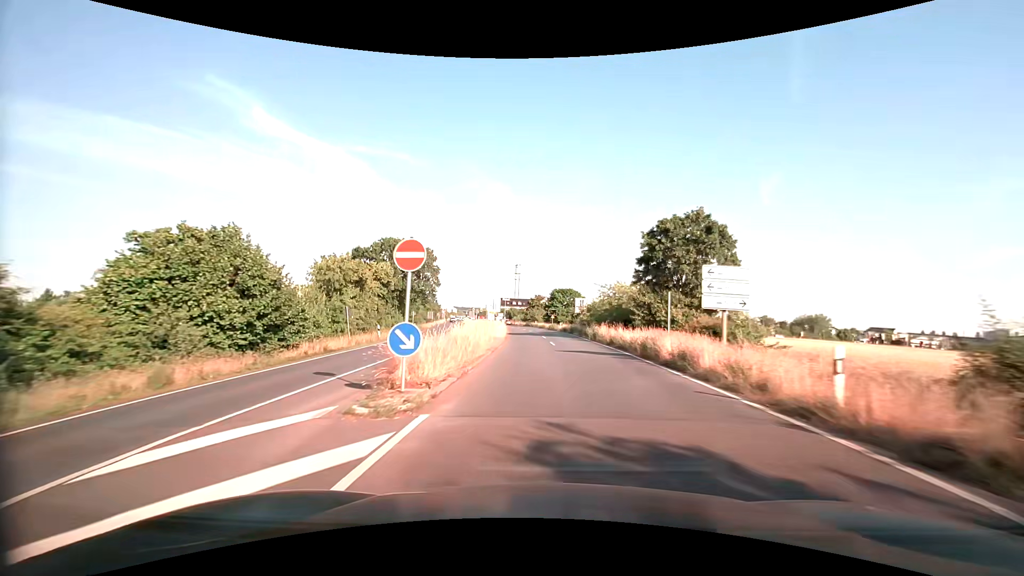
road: primary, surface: asphalt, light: Day
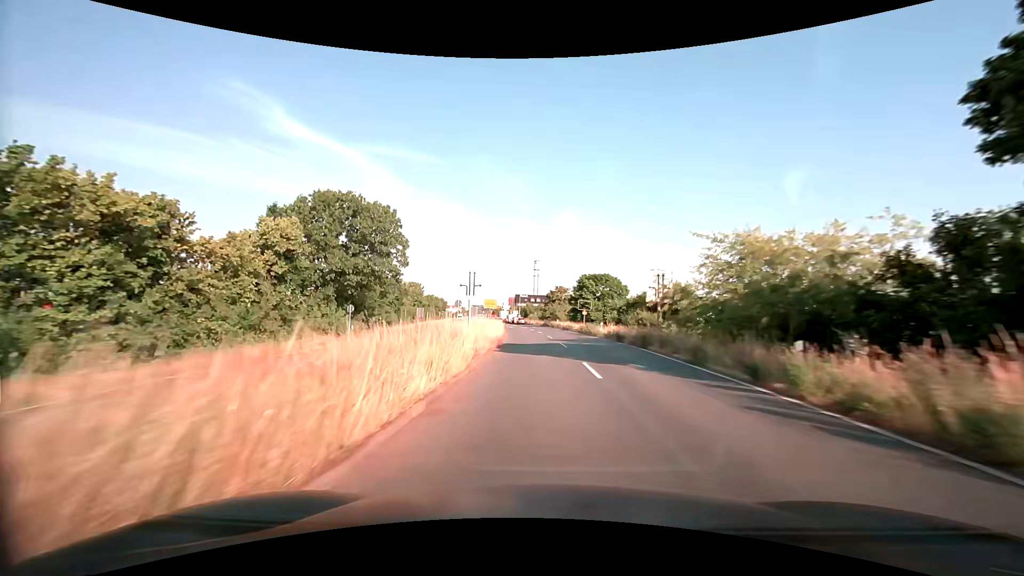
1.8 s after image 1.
(-0.6, +28.6) m; -3°
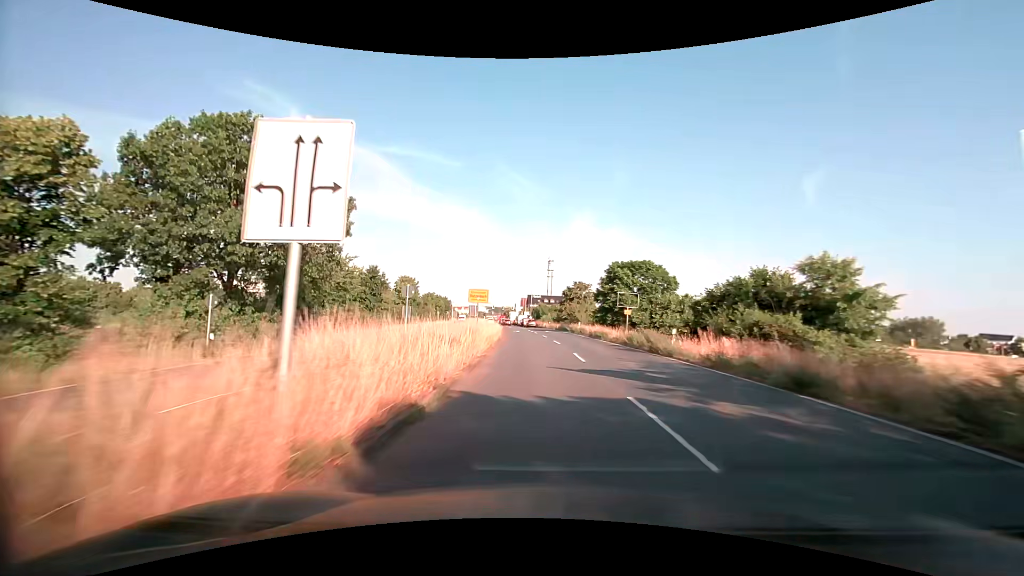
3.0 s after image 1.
(-0.2, +18.7) m; -1°
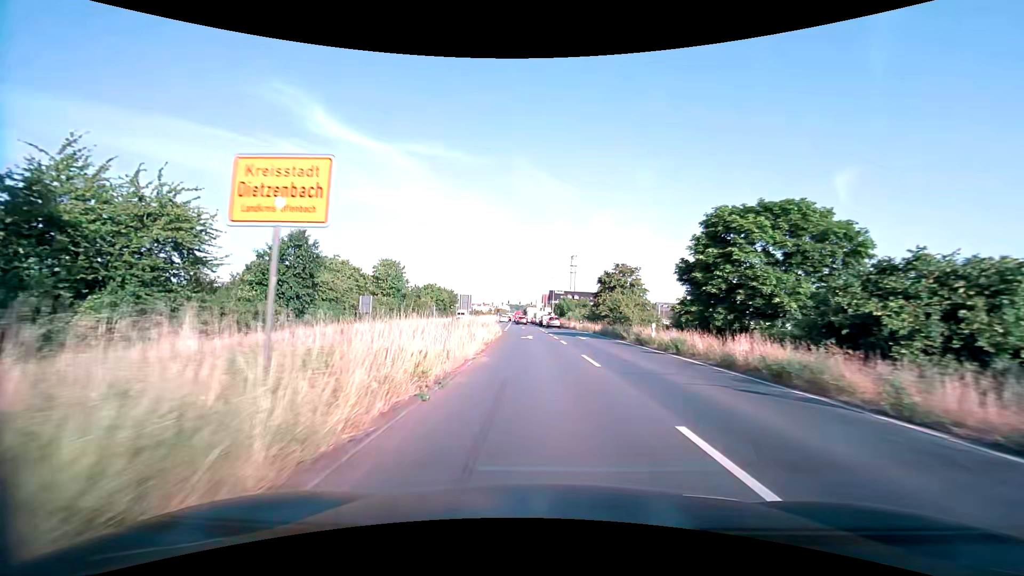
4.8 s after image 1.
(-0.6, +26.2) m; -3°
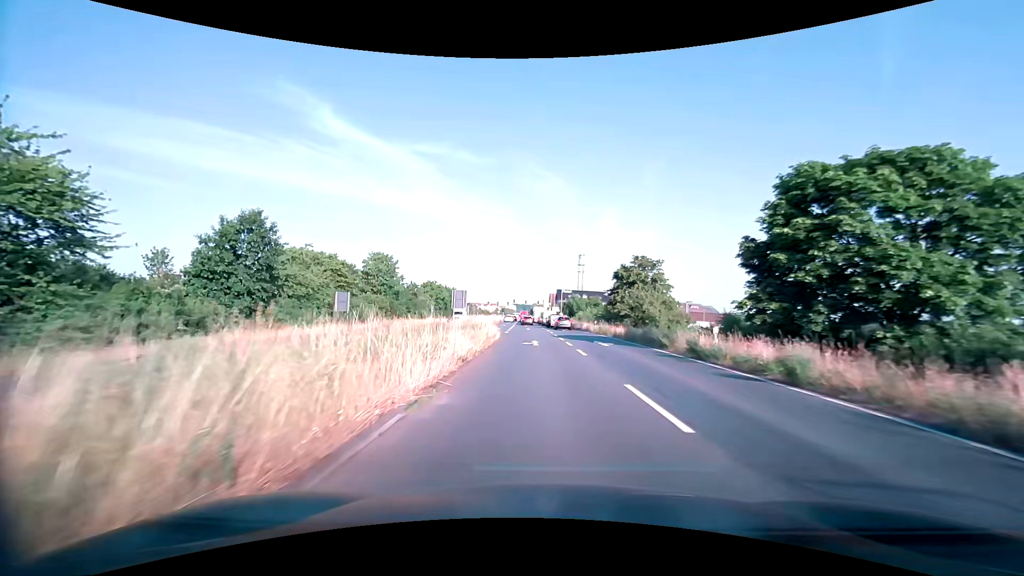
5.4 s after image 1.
(0.0, +7.8) m; -1°
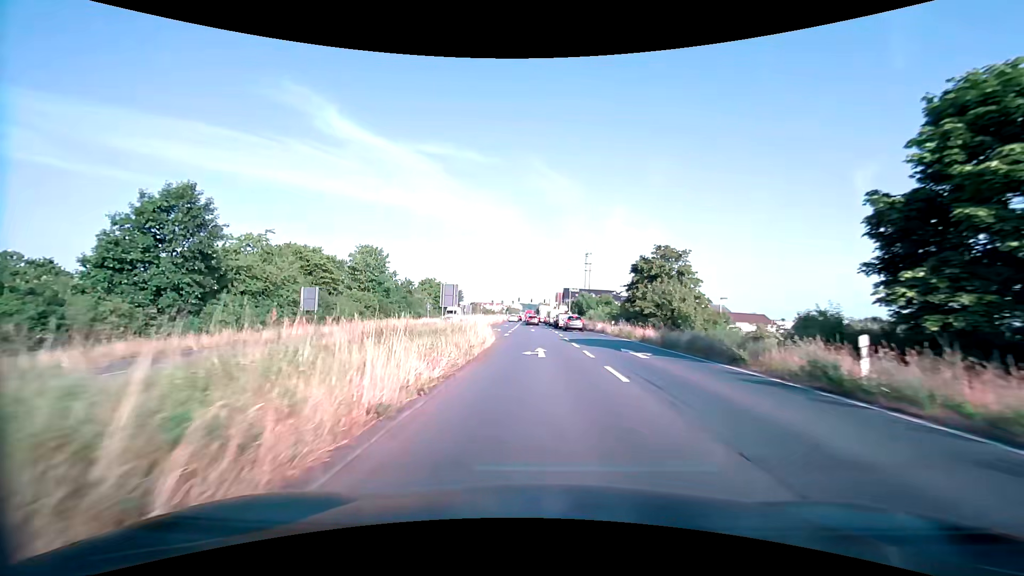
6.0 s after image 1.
(-0.1, +7.4) m; -1°
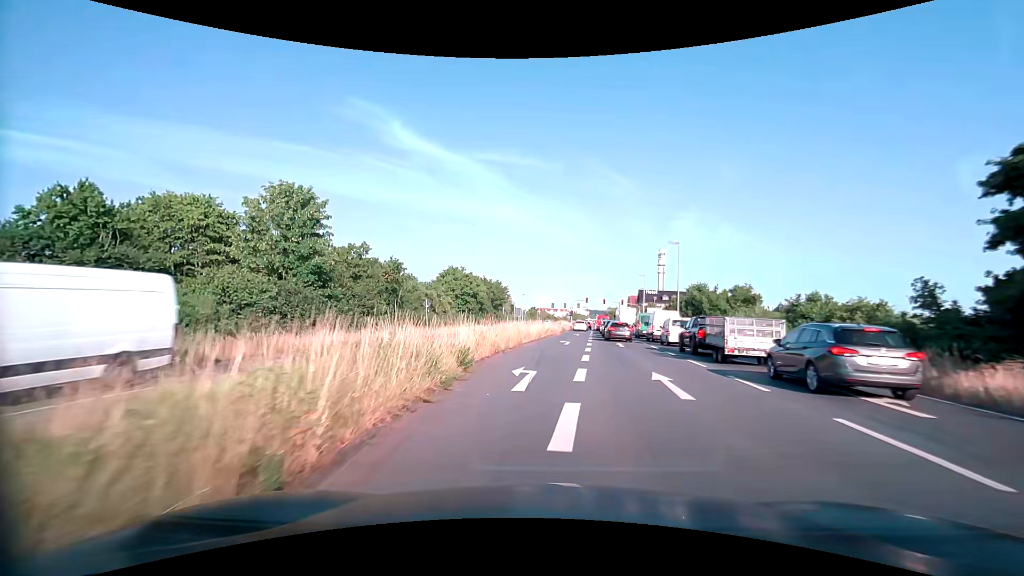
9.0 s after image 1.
(-1.8, +35.0) m; -7°
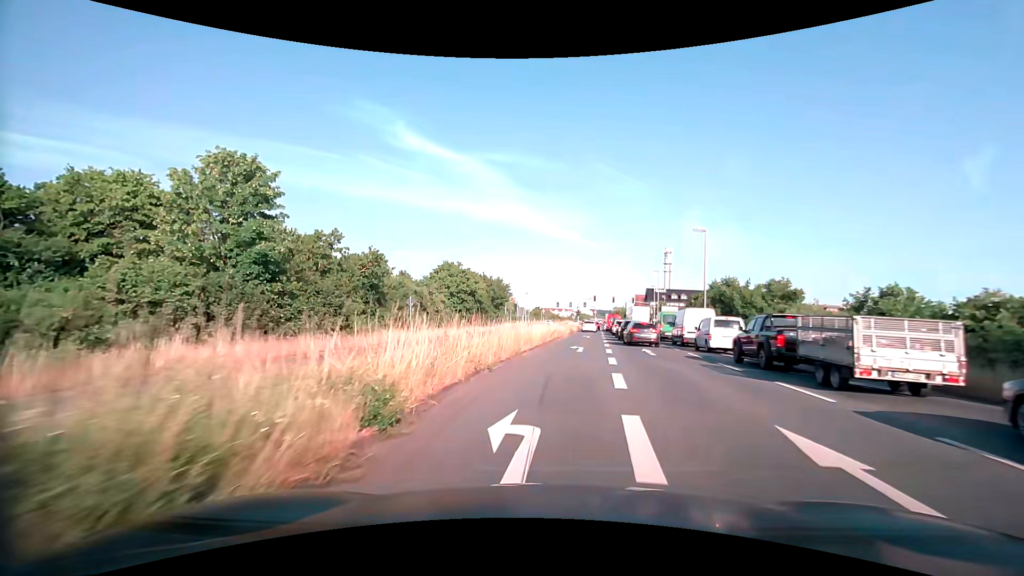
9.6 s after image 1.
(0.0, +6.8) m; -1°
